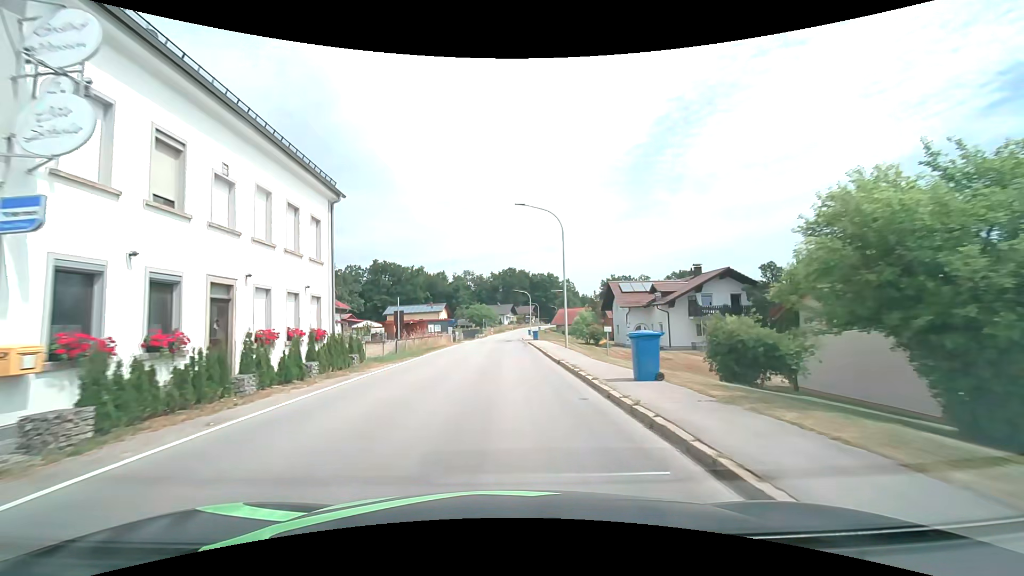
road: secondary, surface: asphalt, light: Day
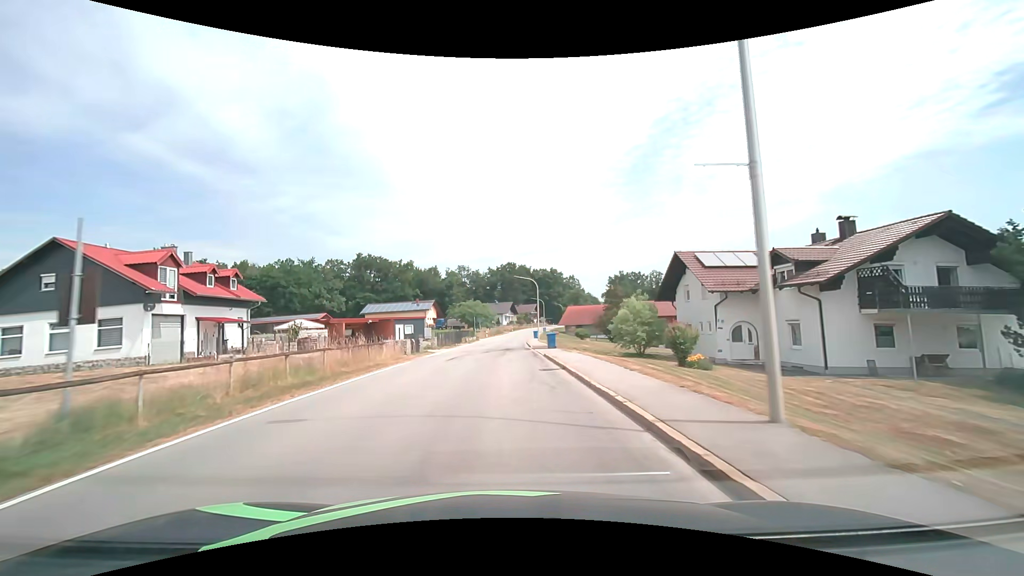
(0.0, +21.7) m; 0°
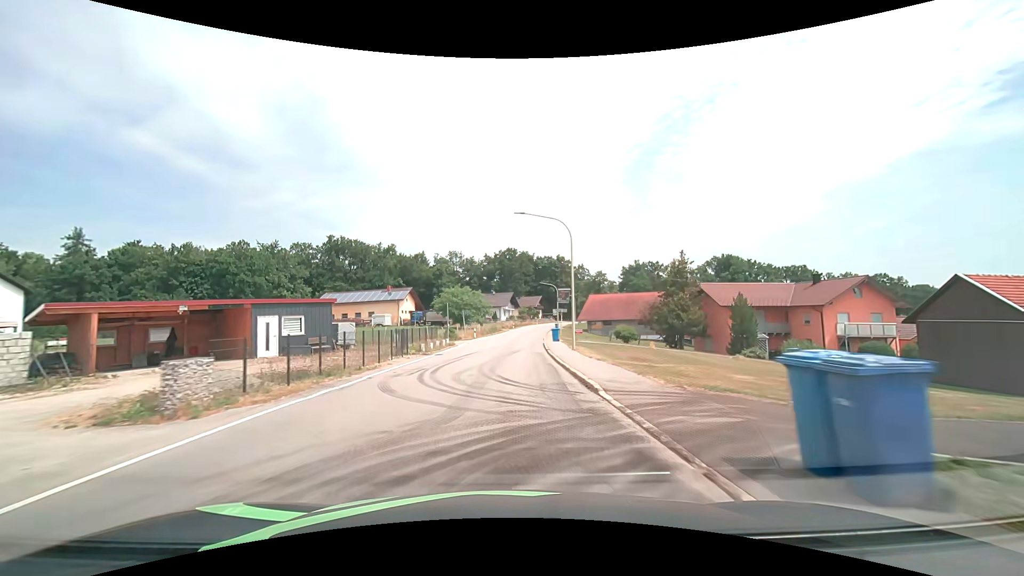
(0.0, +30.1) m; 0°
(0, +10) (0, +20) (0, +30) (+1, +40) (+2, +50) (+2, +60) (+3, +70) (+5, +80) (+6, +90) (+7, +100) m
